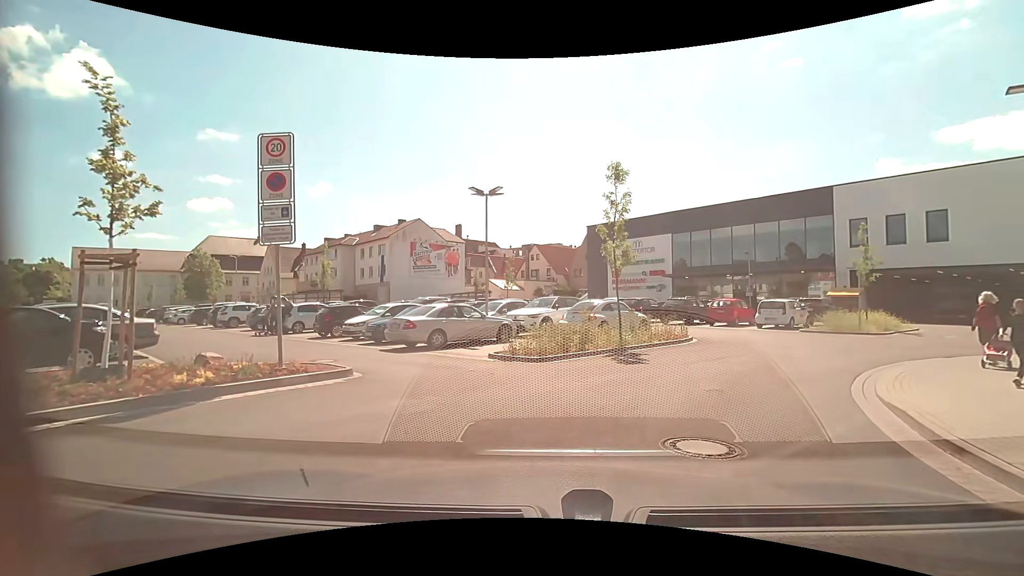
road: residential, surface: asphalt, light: Day
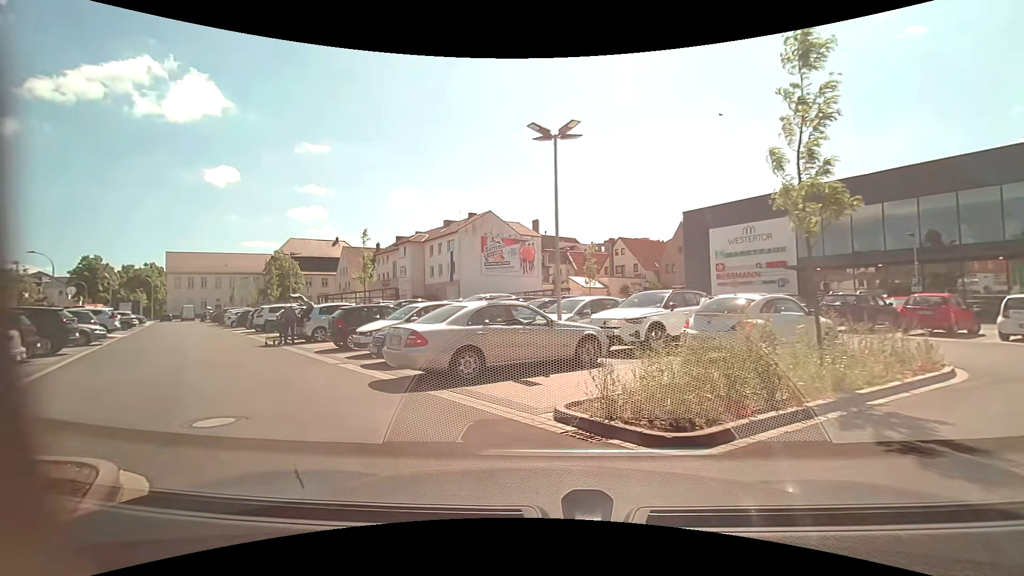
(-0.2, +7.3) m; -9°
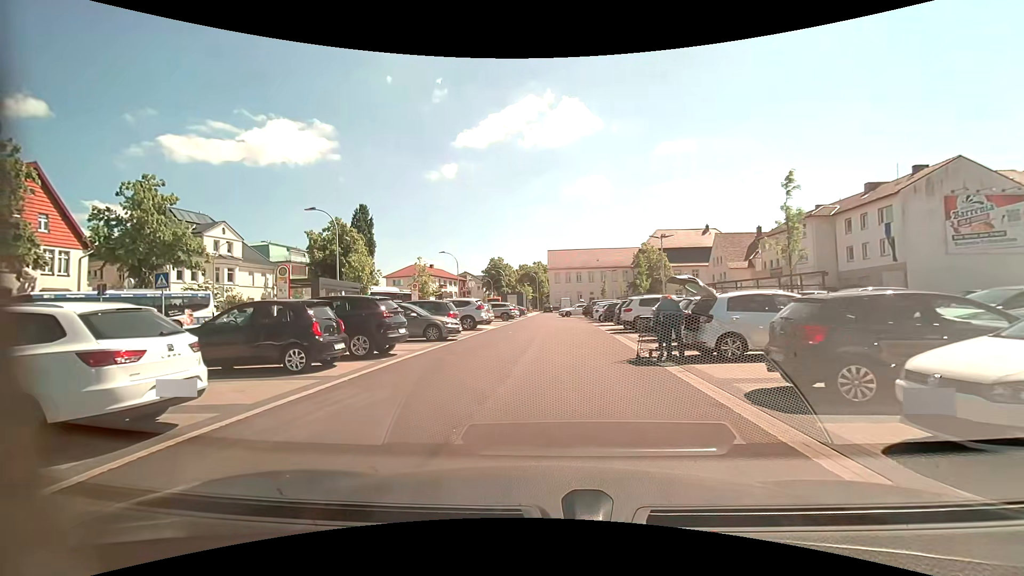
(-3.7, +9.1) m; -40°
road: service
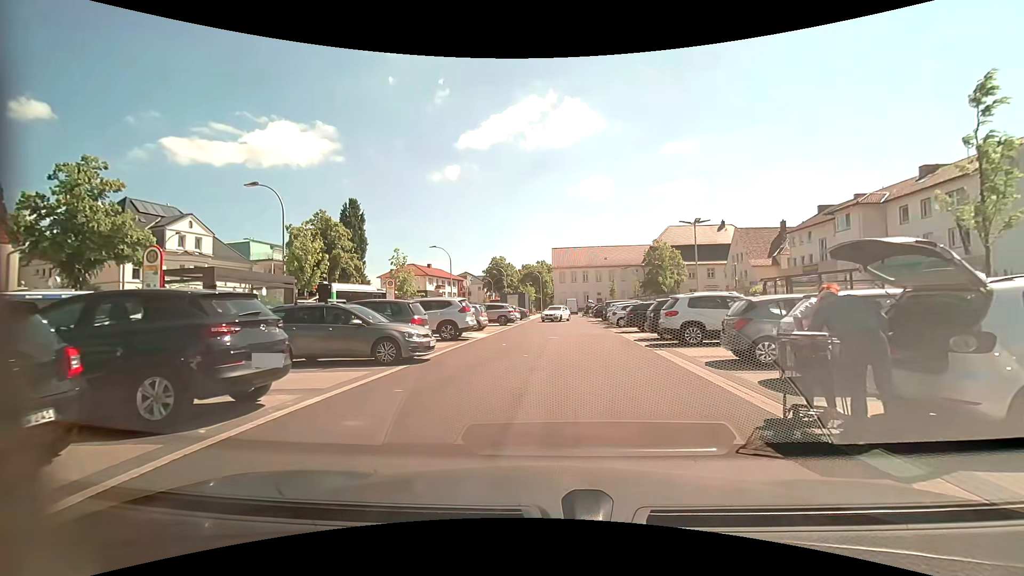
(-0.1, +6.9) m; -1°
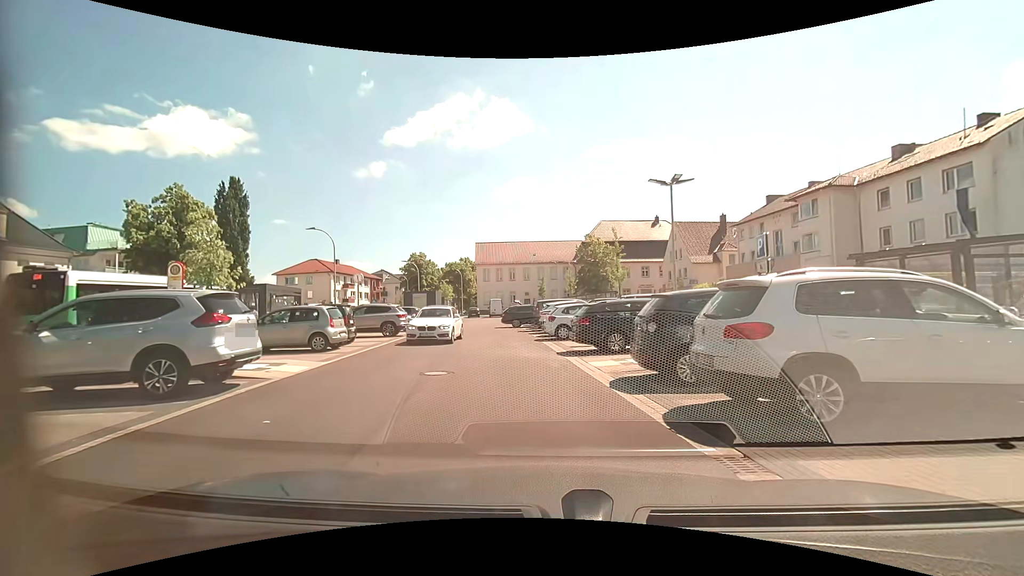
(+0.9, +11.2) m; +9°
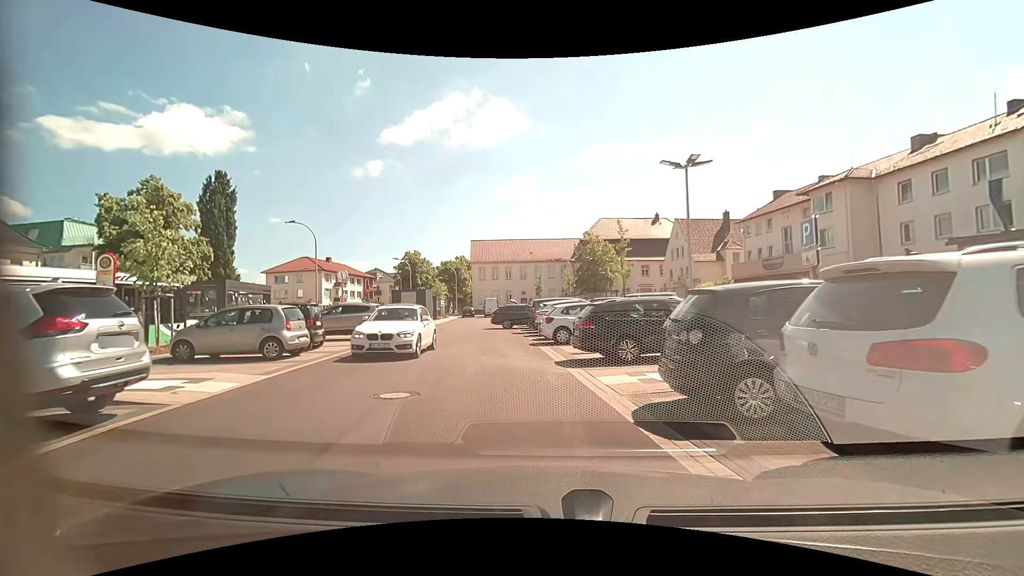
(0.0, +2.6) m; 0°
